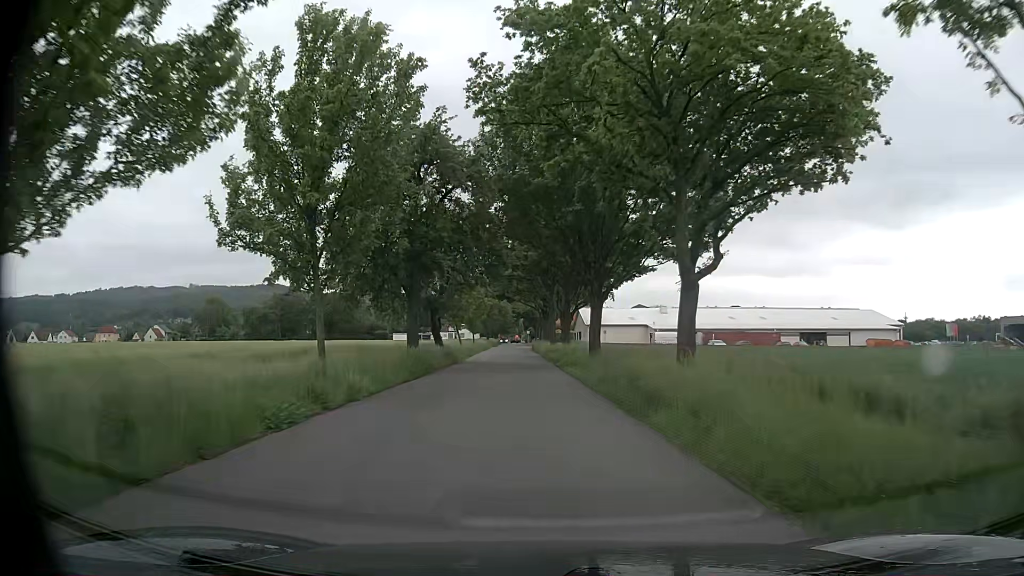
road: unclassified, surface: asphalt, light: Day
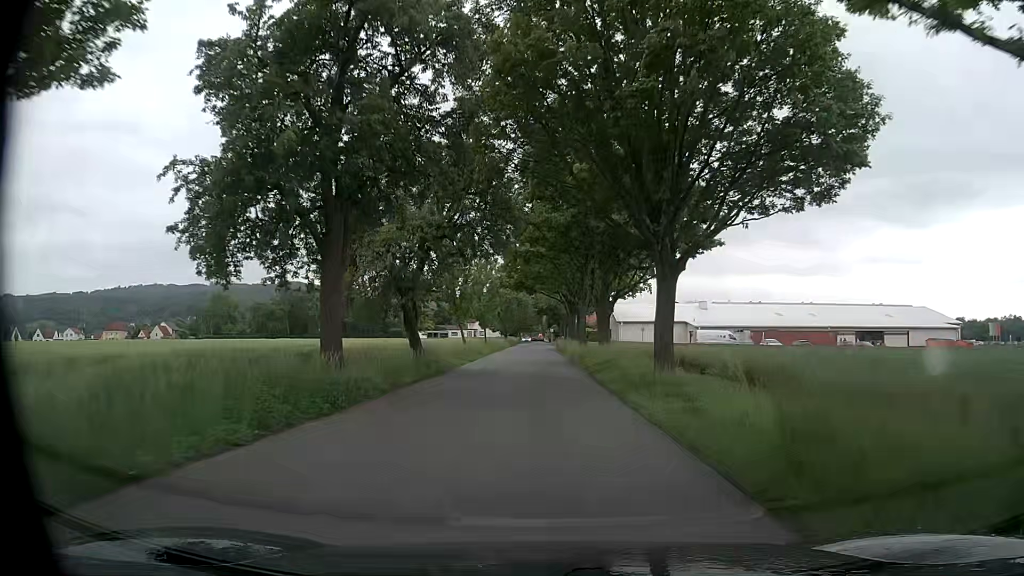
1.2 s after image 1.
(-0.4, +13.4) m; -2°
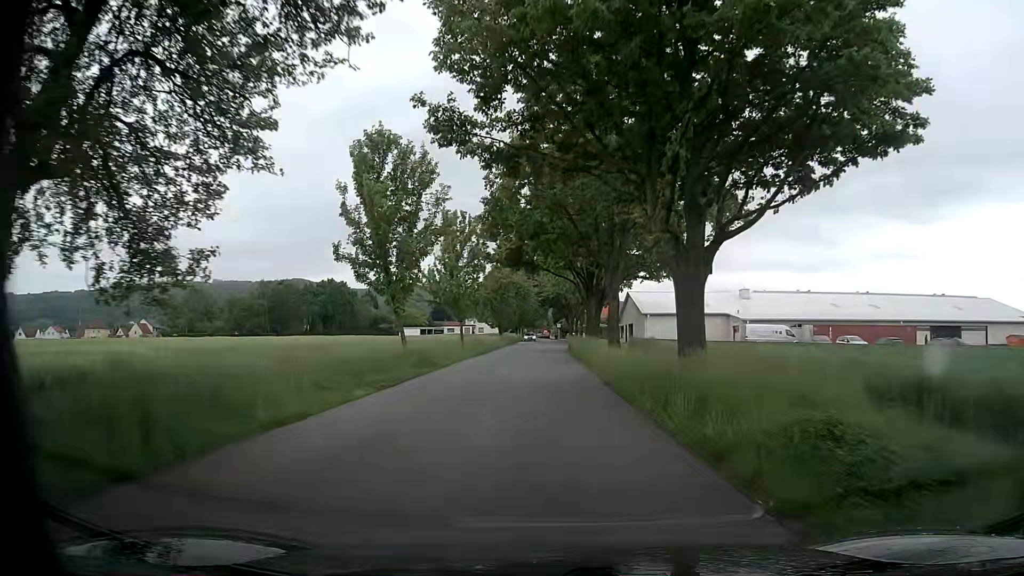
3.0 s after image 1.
(-0.1, +20.9) m; +1°
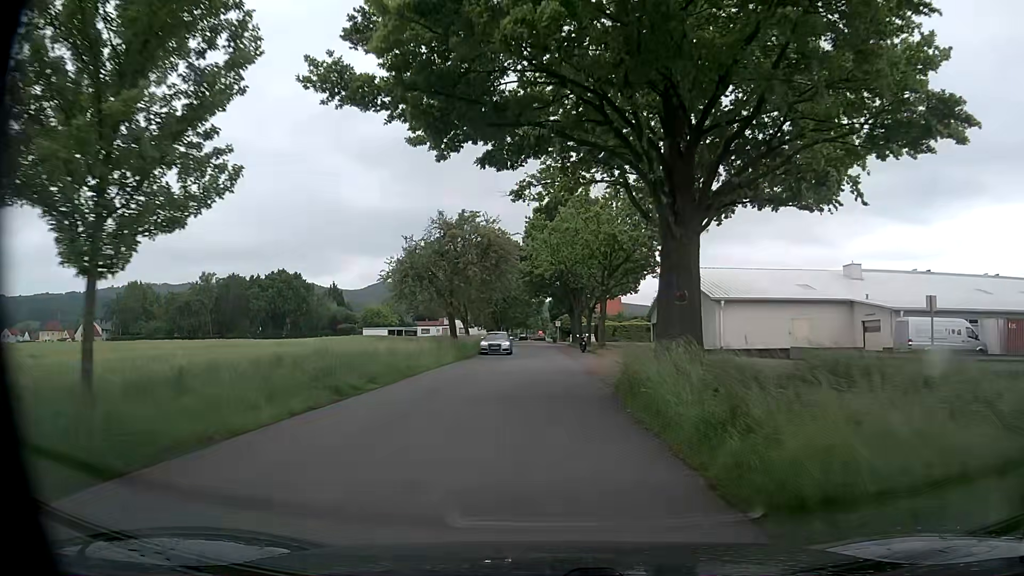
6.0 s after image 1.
(-0.8, +34.7) m; -1°
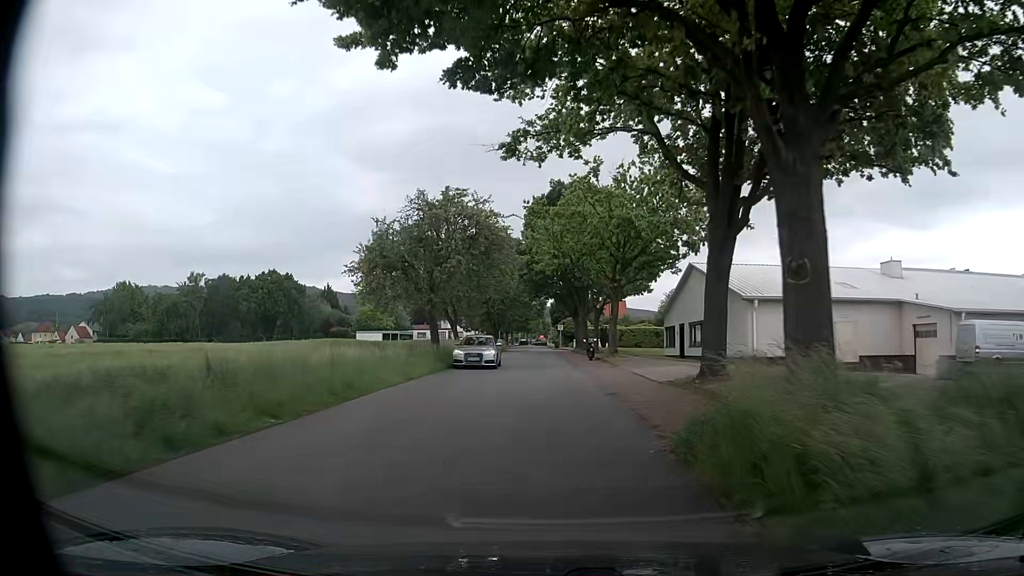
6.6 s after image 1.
(0.0, +6.9) m; 0°
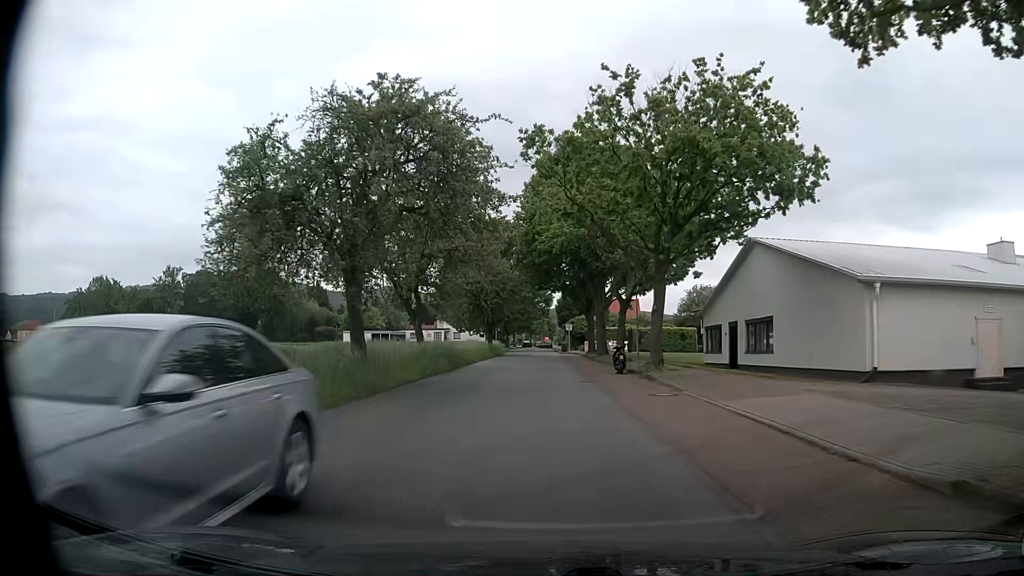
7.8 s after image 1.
(0.0, +14.0) m; 0°
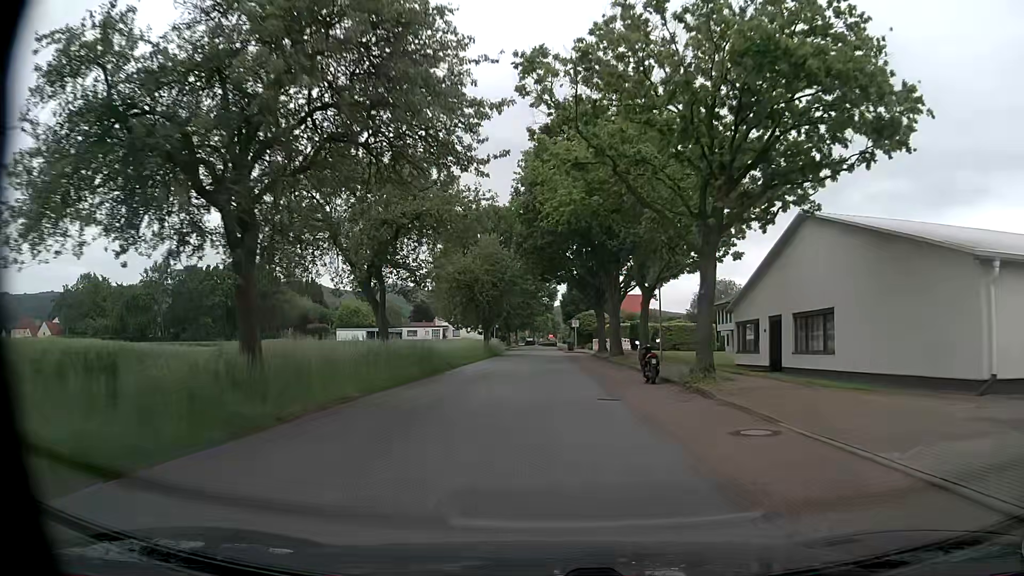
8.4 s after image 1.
(0.0, +7.2) m; -1°
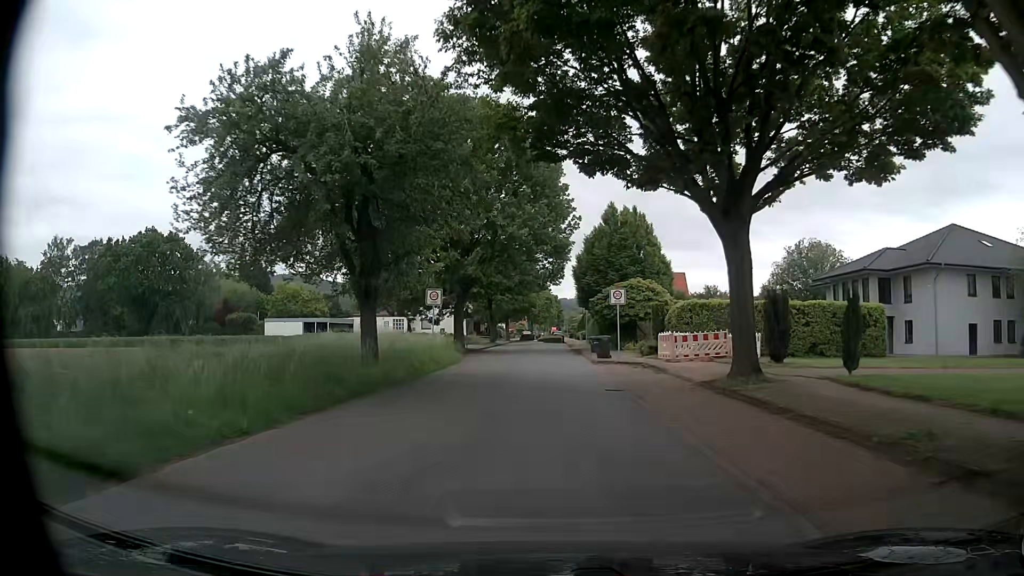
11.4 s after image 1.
(0.0, +36.3) m; 0°
(0, +10) (0, +20) (0, +30) (0, +40) (0, +50) (0, +60) (-2, +70) (-3, +80) (-3, +90) (-1, +100) m
